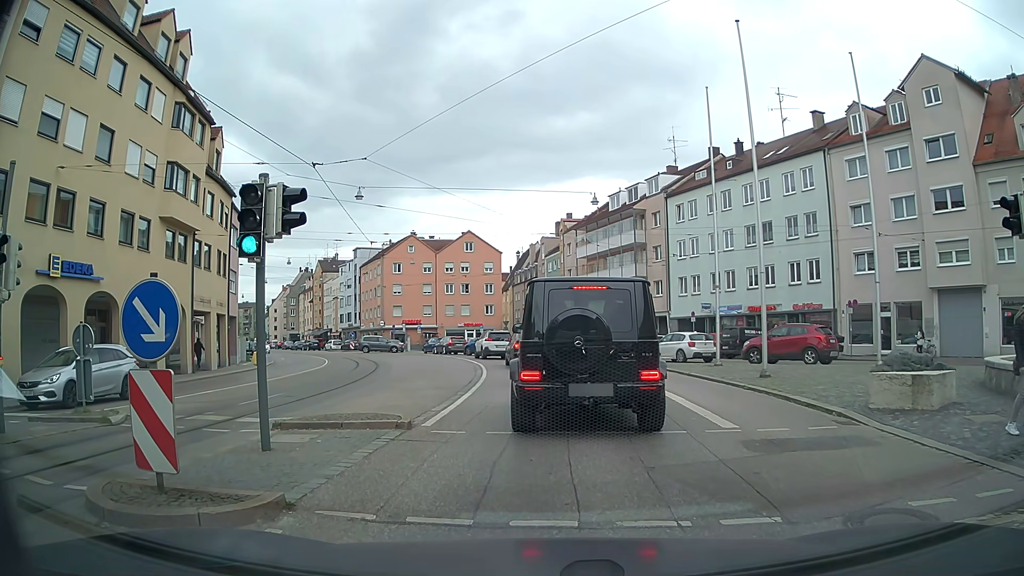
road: tertiary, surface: asphalt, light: Day
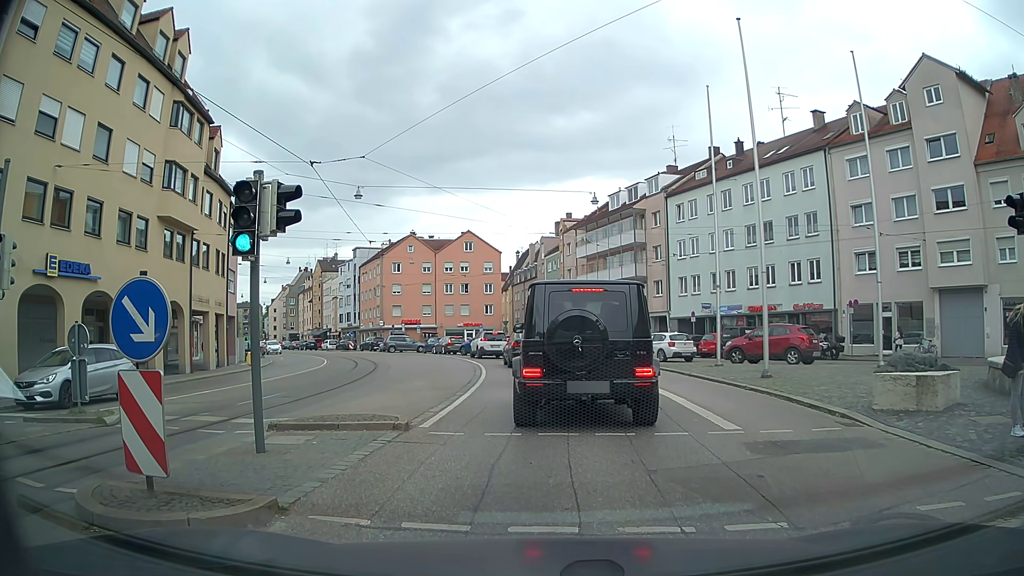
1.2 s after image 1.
(0.0, +0.2) m; 0°
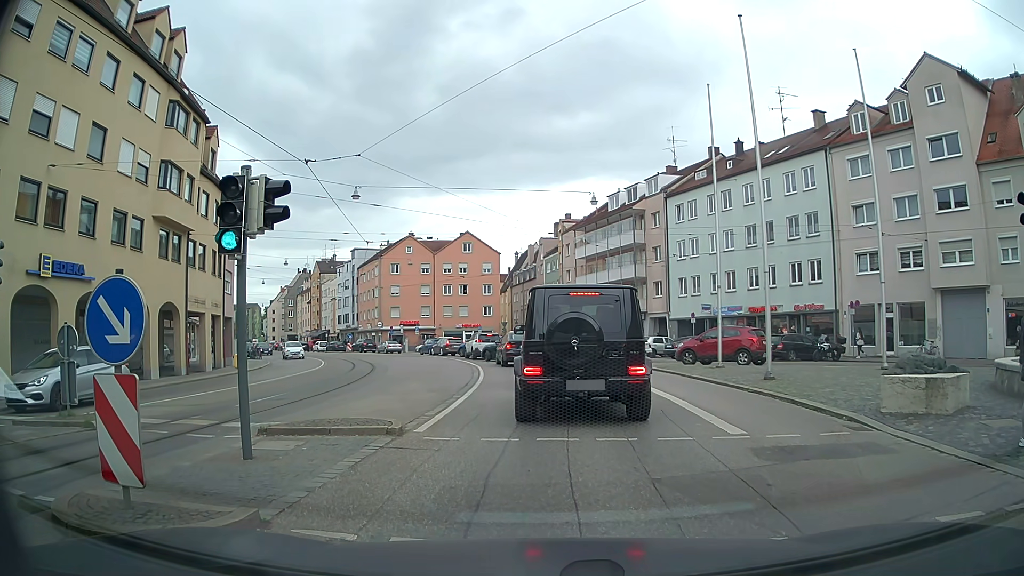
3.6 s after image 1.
(0.0, +0.3) m; 0°
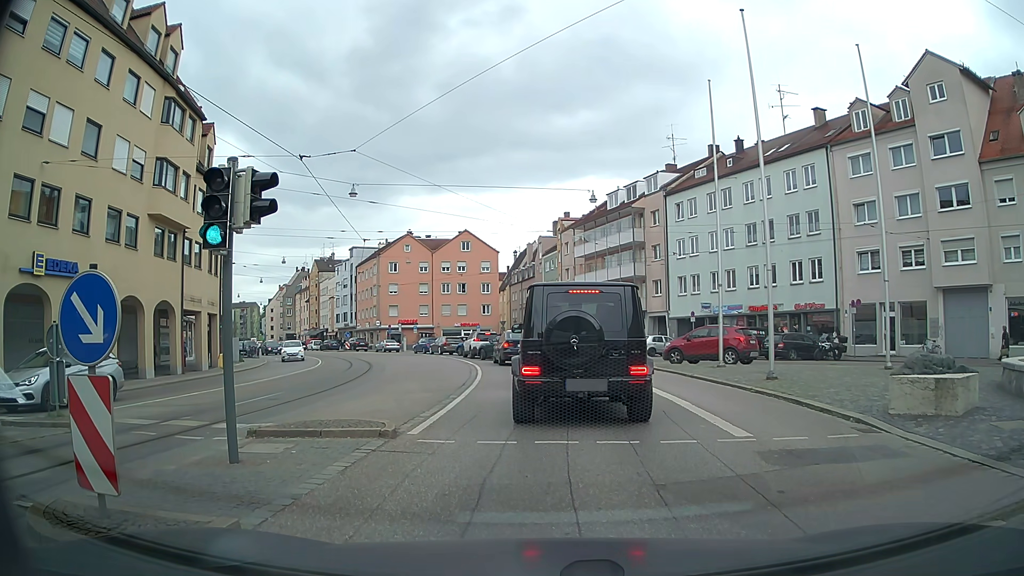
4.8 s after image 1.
(0.0, +0.3) m; 0°
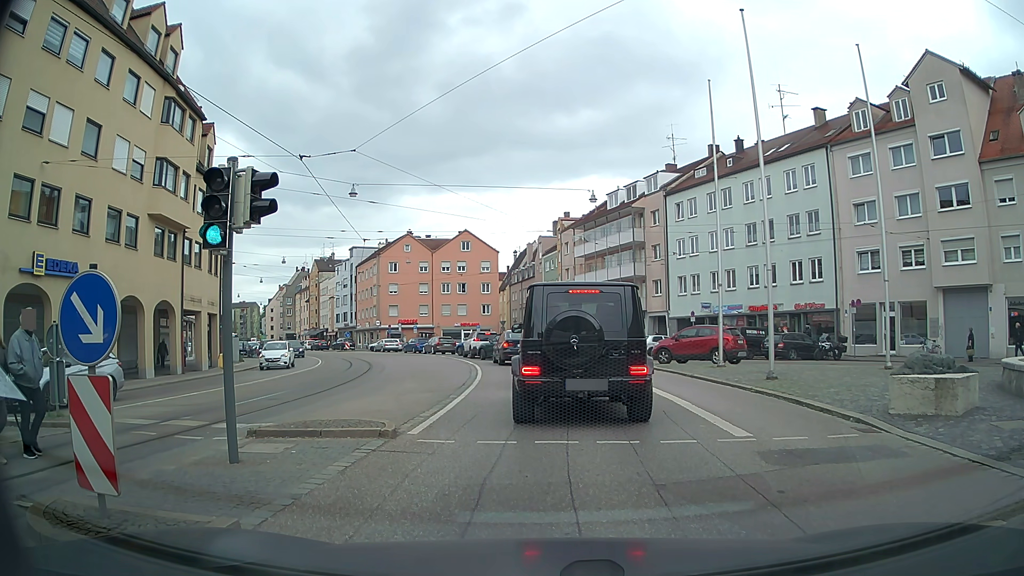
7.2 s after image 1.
(0.0, +0.1) m; 0°
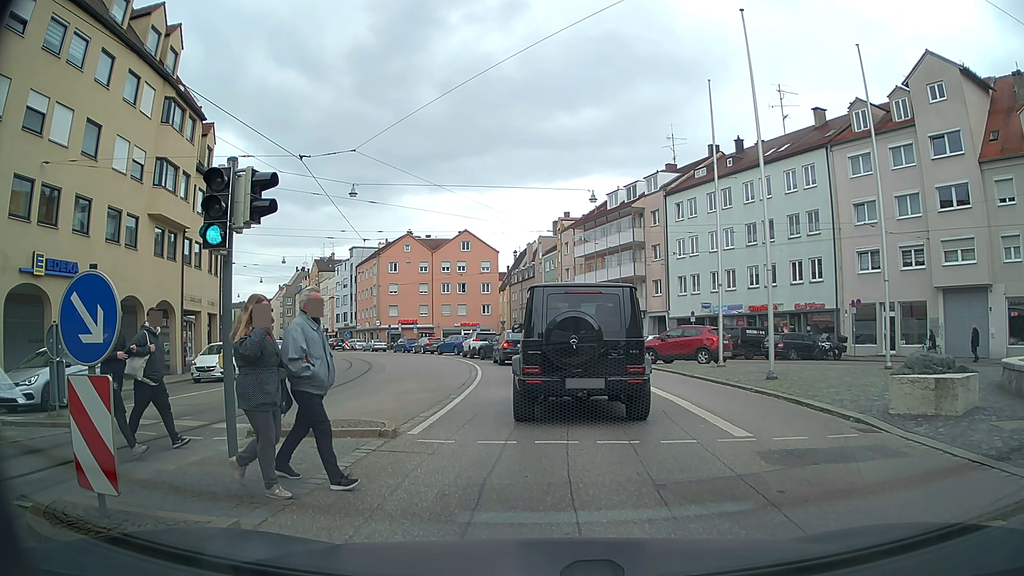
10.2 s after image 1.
(0.0, 0.0) m; 0°
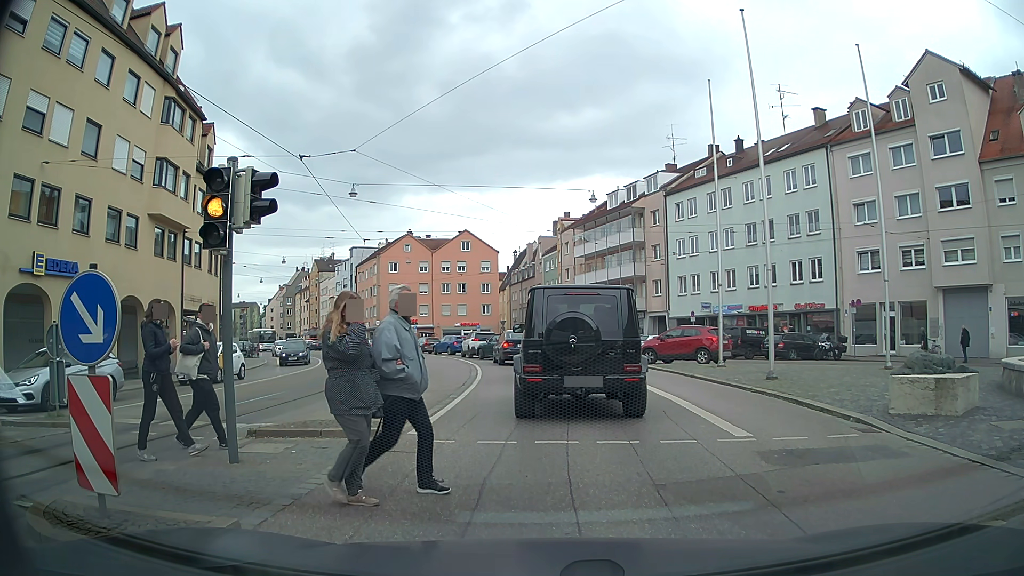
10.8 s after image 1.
(0.0, 0.0) m; 0°
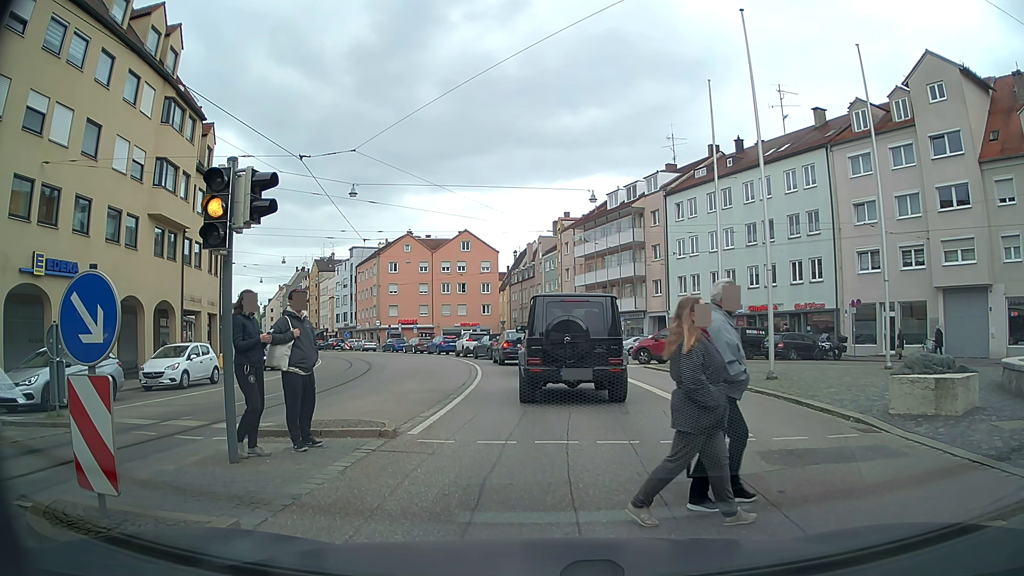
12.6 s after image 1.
(0.0, 0.0) m; 0°
(0, +10) (0, +20) (-1, +30) (-2, +40) (-5, +49) (-9, +59) (-14, +68) (-19, +76) (-24, +84) (-30, +93) m
